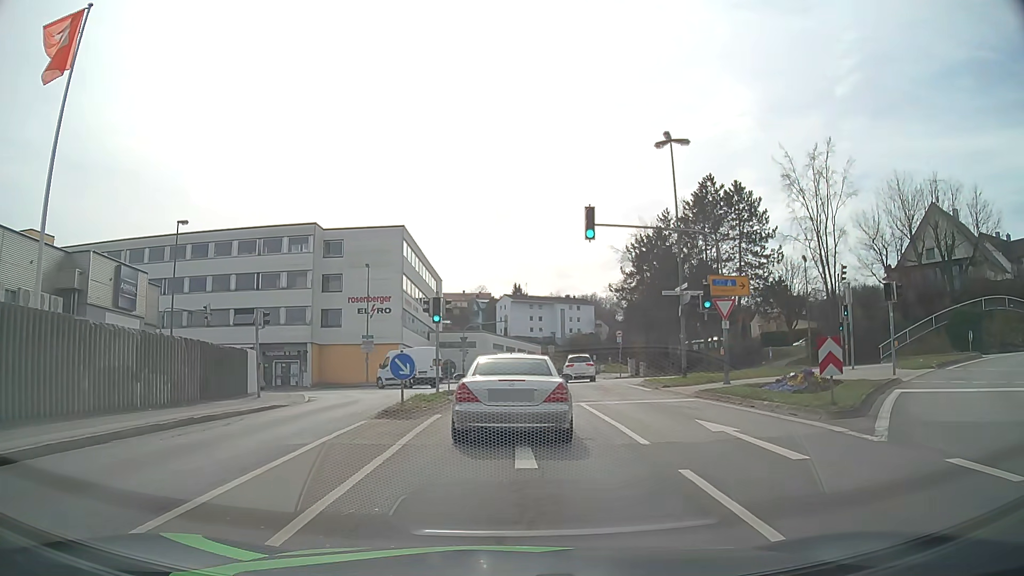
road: tertiary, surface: asphalt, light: Day
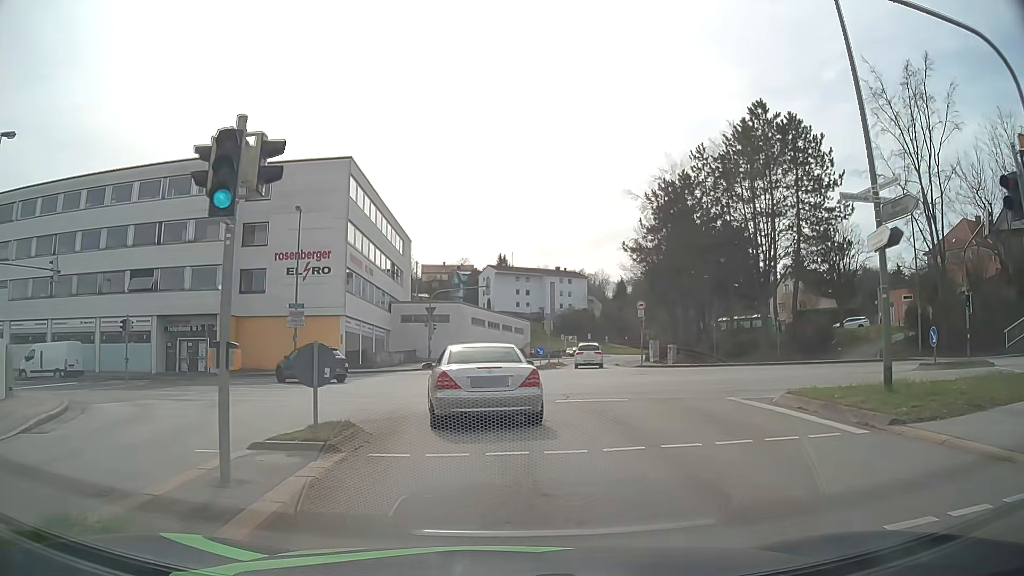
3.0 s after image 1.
(+0.3, +16.4) m; +2°
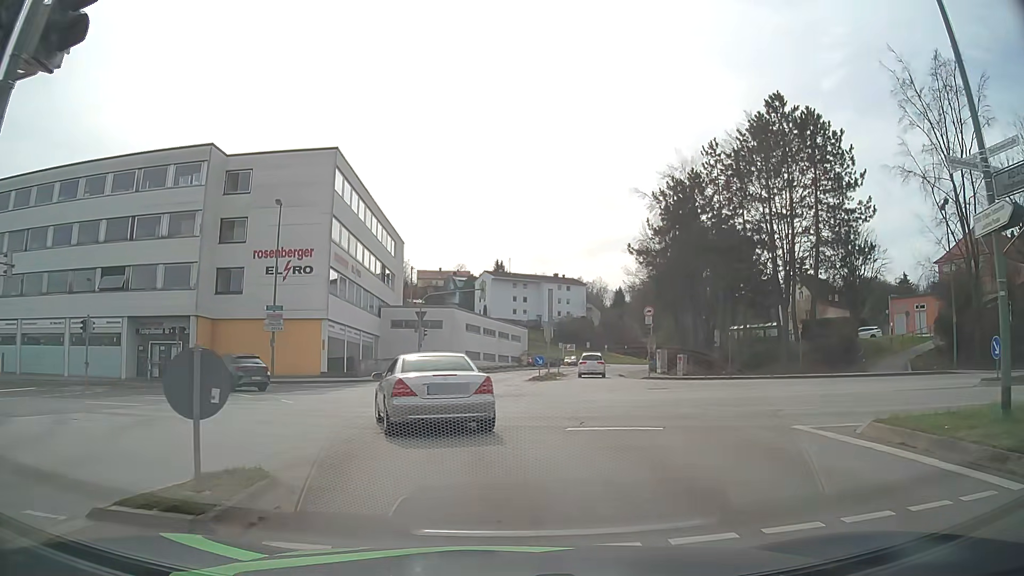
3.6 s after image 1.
(0.0, +3.6) m; +1°
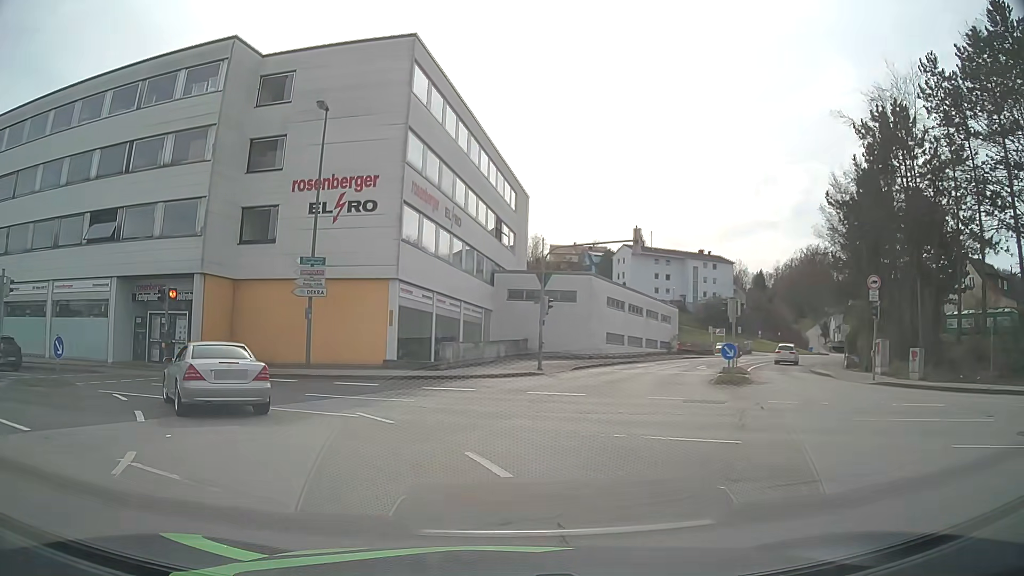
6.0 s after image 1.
(-0.9, +14.2) m; -10°
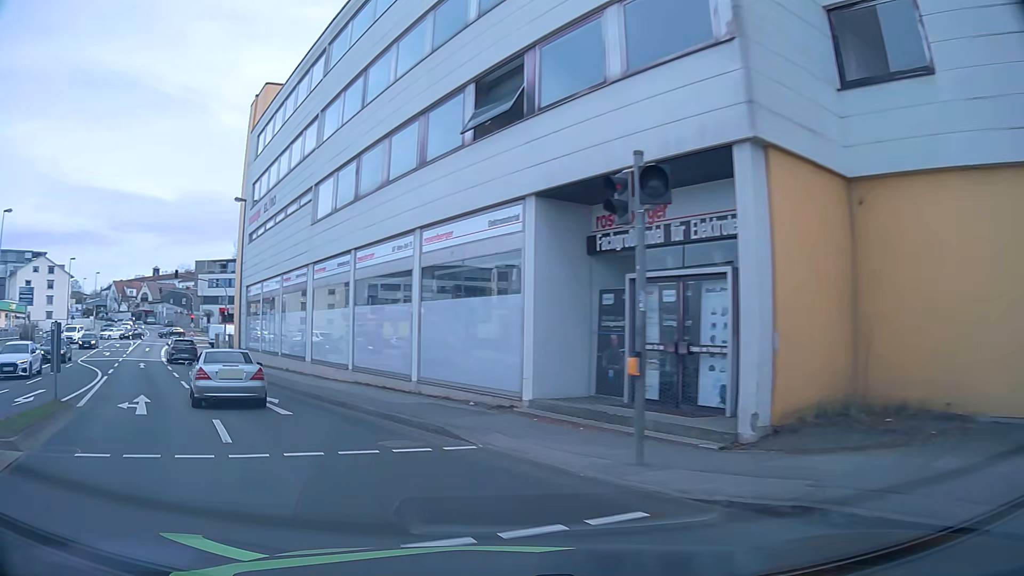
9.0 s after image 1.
(-7.1, +17.7) m; -48°
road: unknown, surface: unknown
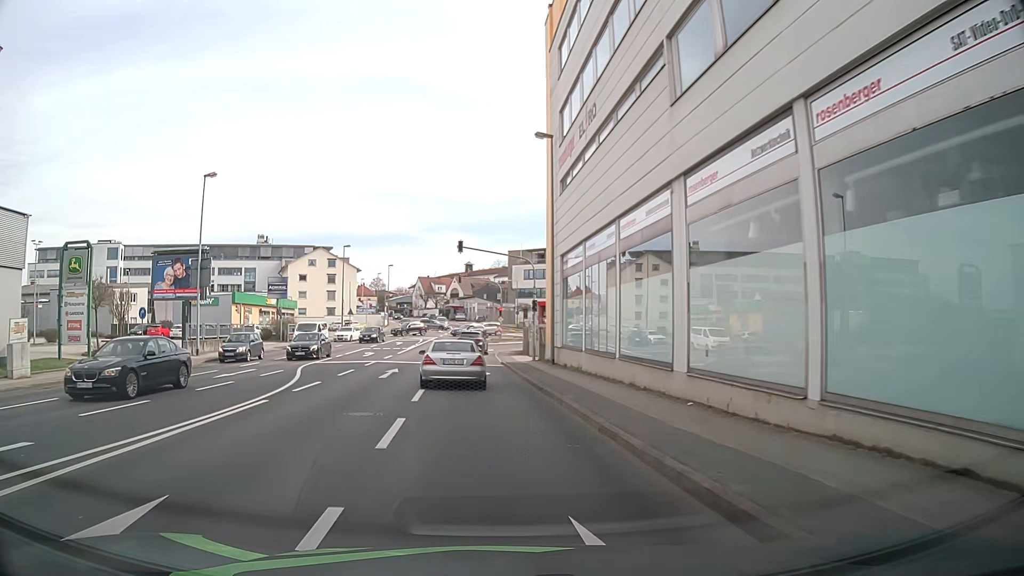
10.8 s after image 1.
(-4.2, +12.9) m; -30°
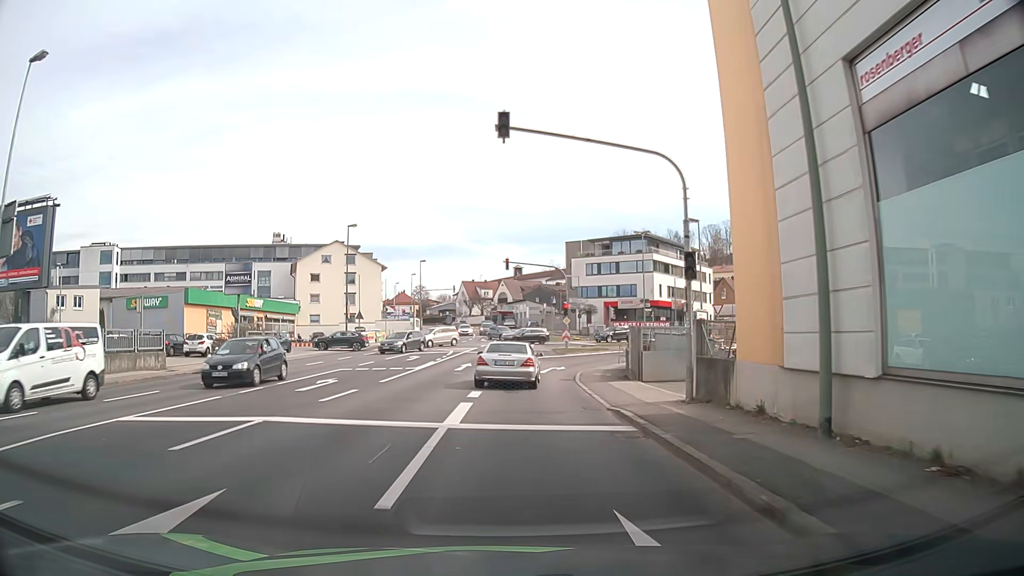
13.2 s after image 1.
(-1.0, +21.2) m; -3°
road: tertiary_link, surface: asphalt
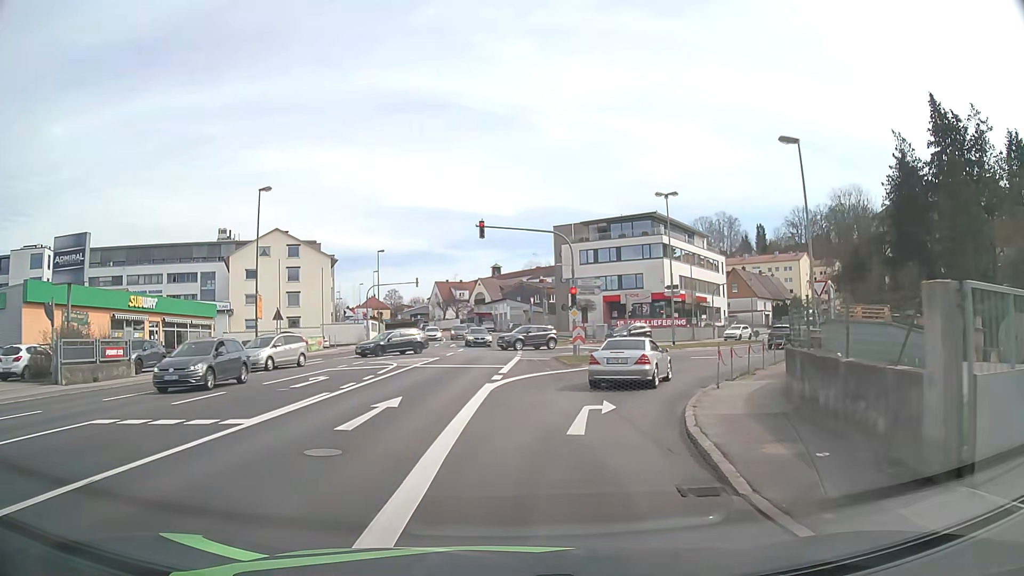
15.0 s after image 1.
(0.0, +17.0) m; +1°
(+1, +10) (+3, +20) (+7, +29) (+13, +37) (+19, +45) (+24, +53) (+30, +62) (+35, +70) (+41, +78) (+46, +87) m
